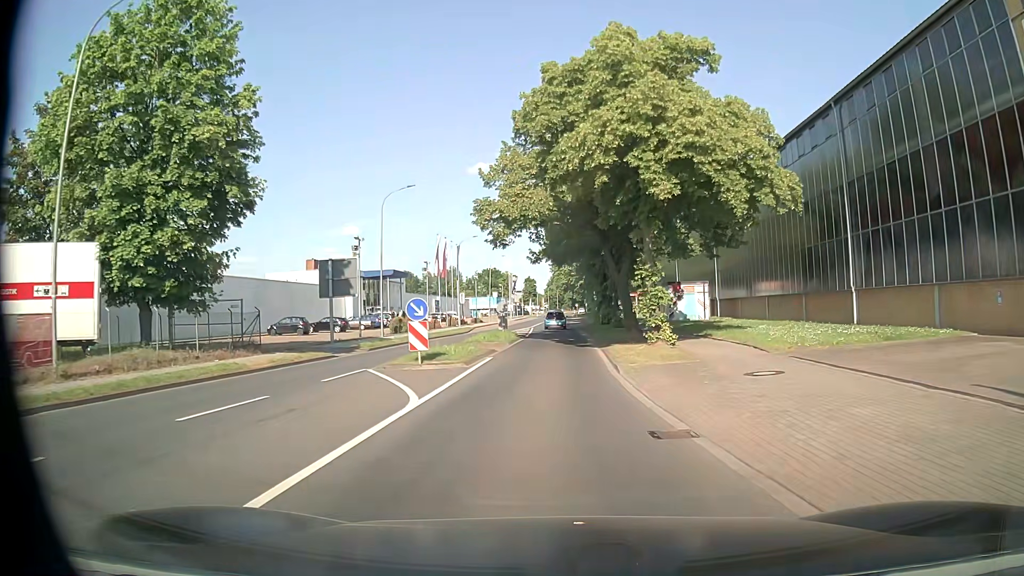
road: tertiary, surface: asphalt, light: Day
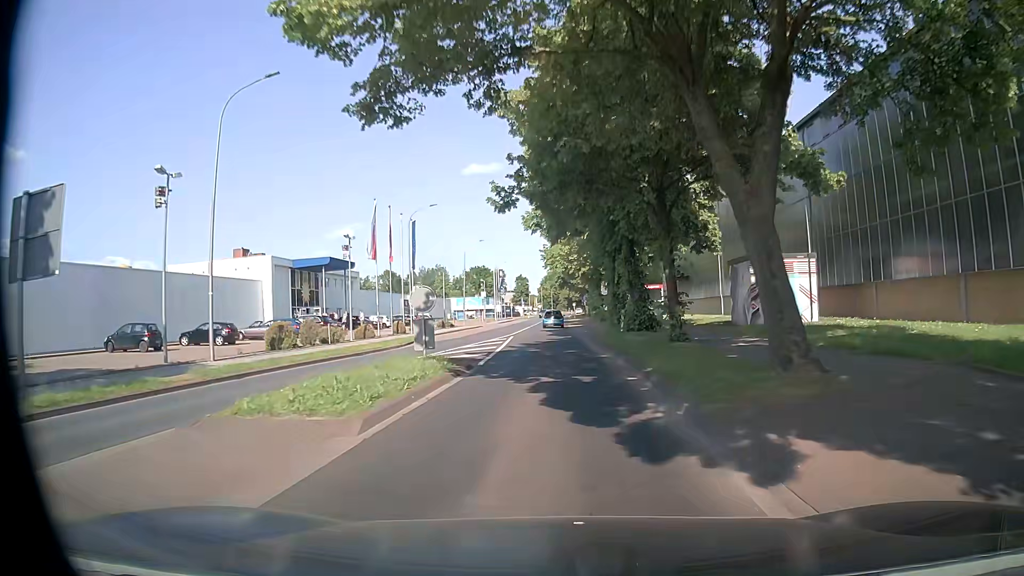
(0.0, +21.8) m; 0°
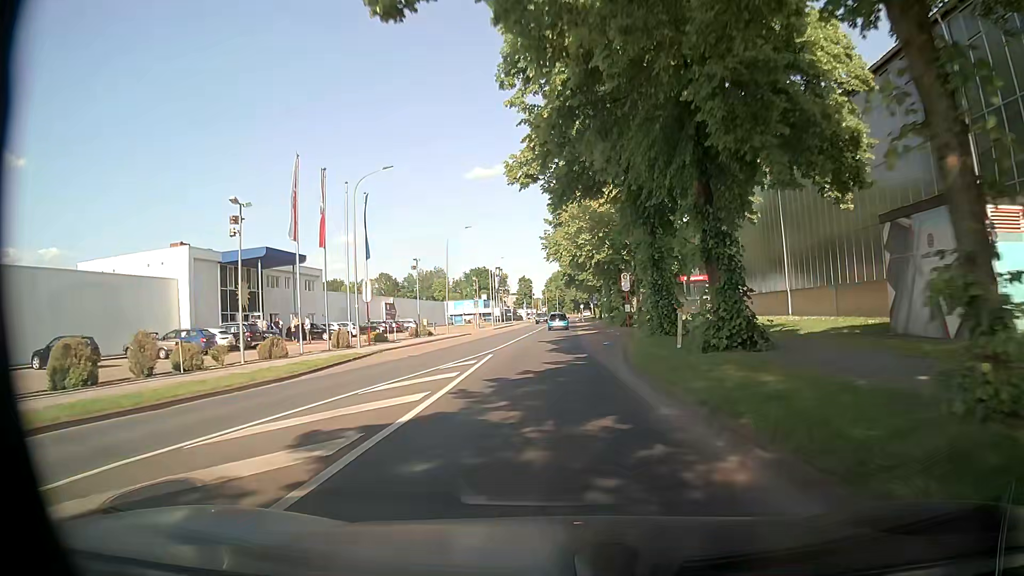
(+0.1, +14.8) m; 0°
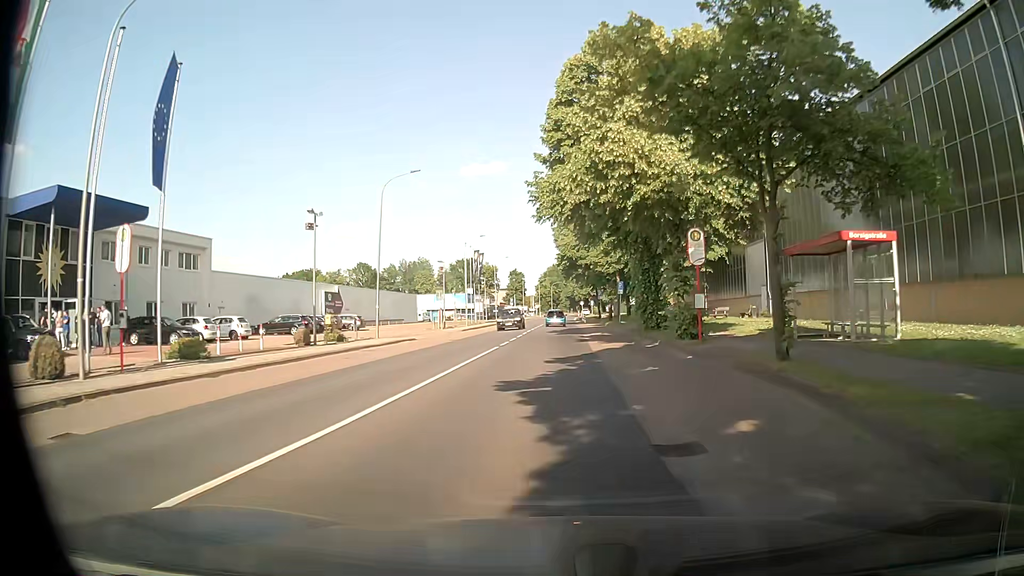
(-0.3, +22.6) m; 0°
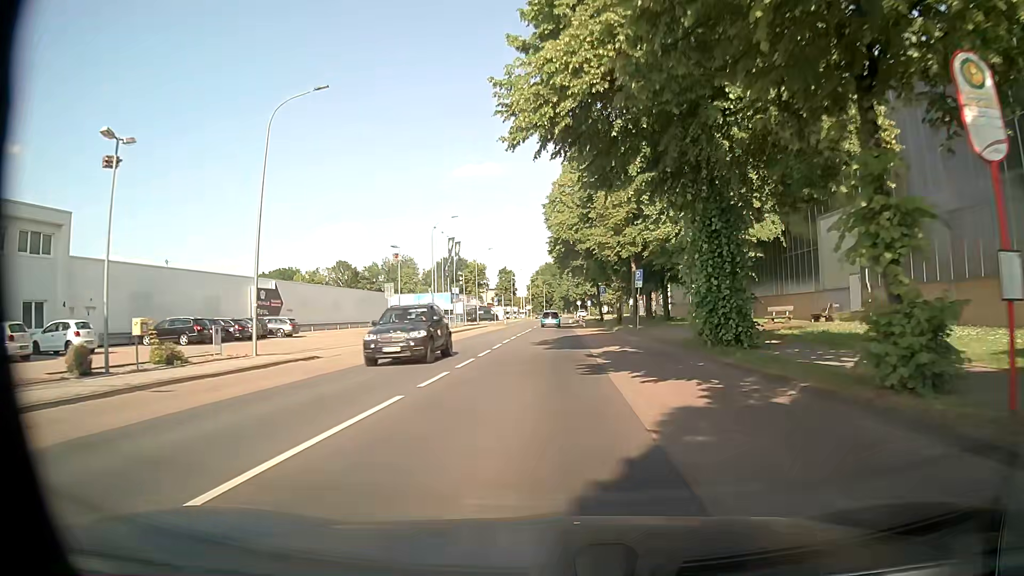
(+0.1, +15.4) m; +1°
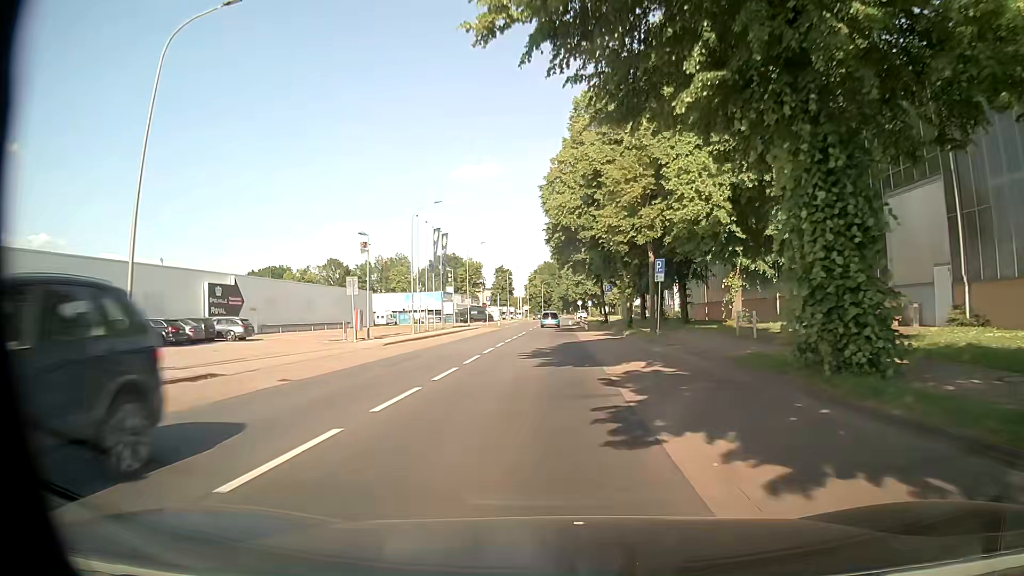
(0.0, +7.7) m; 0°
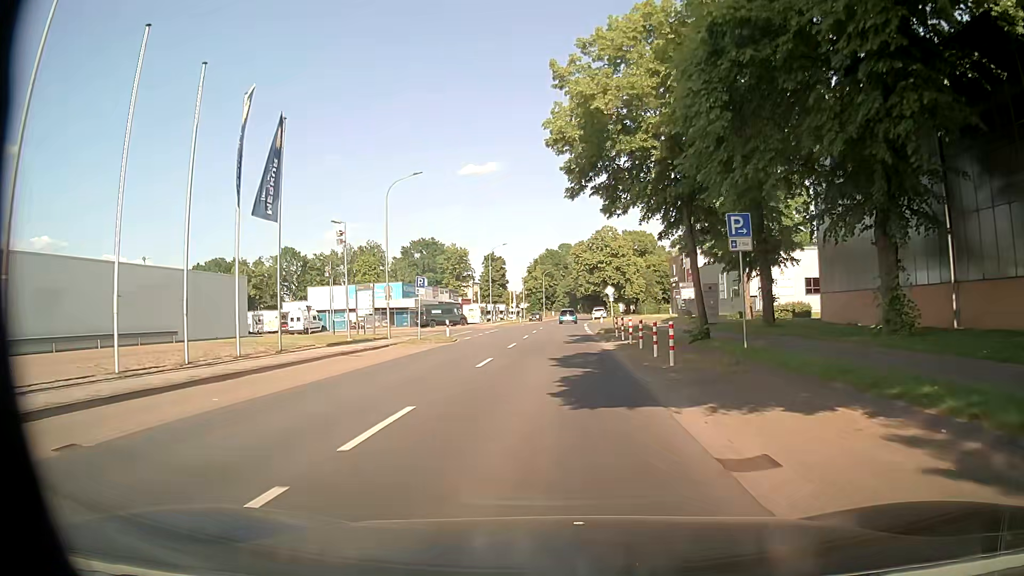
(-0.1, +39.2) m; -1°
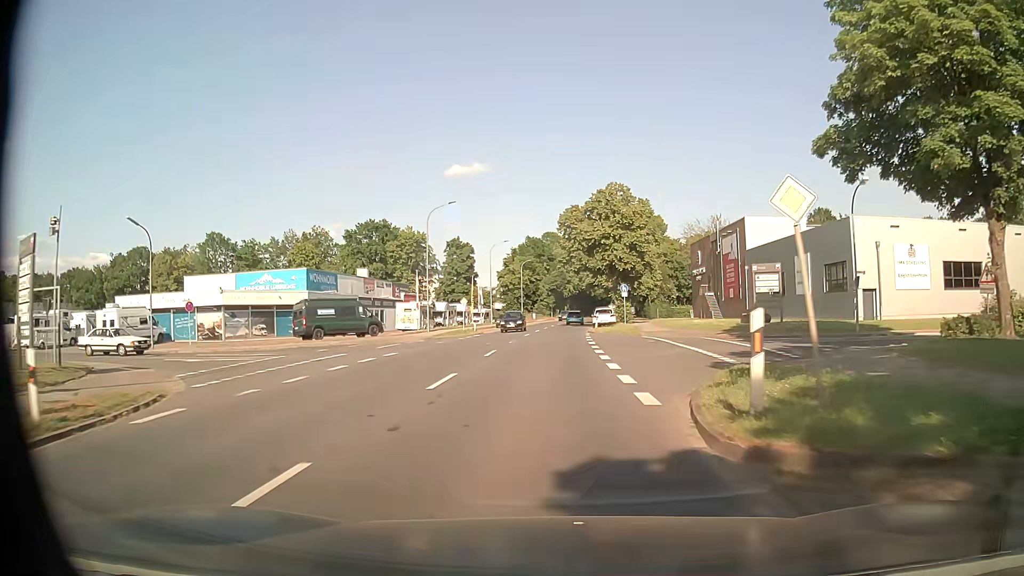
(+0.3, +32.1) m; +1°
(0, +10) (0, +20) (0, +30) (0, +40) (+1, +50) (+1, +60) (+2, +70) (+3, +80) (+4, +90) (+5, +100) m
